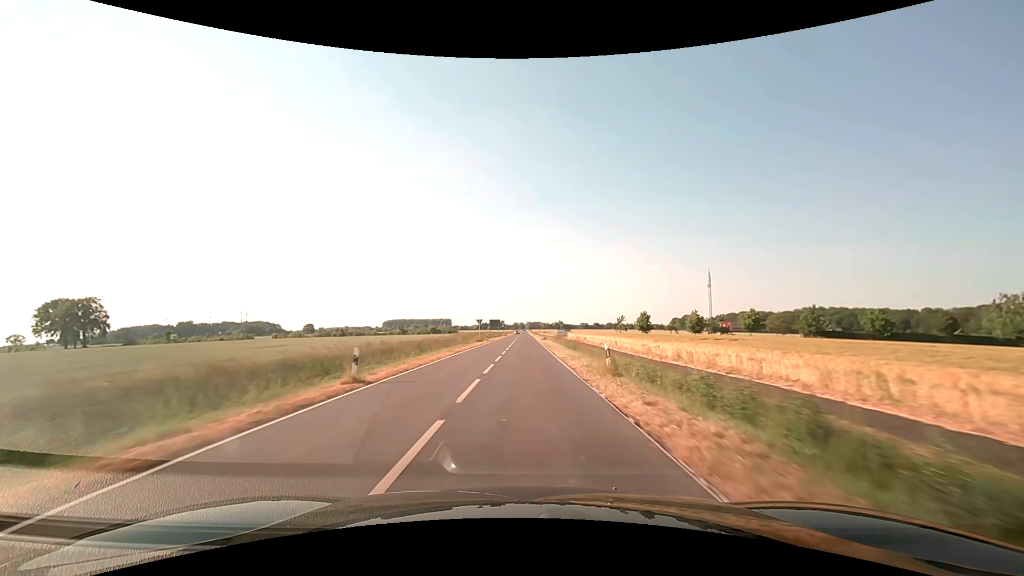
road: secondary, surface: asphalt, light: Day
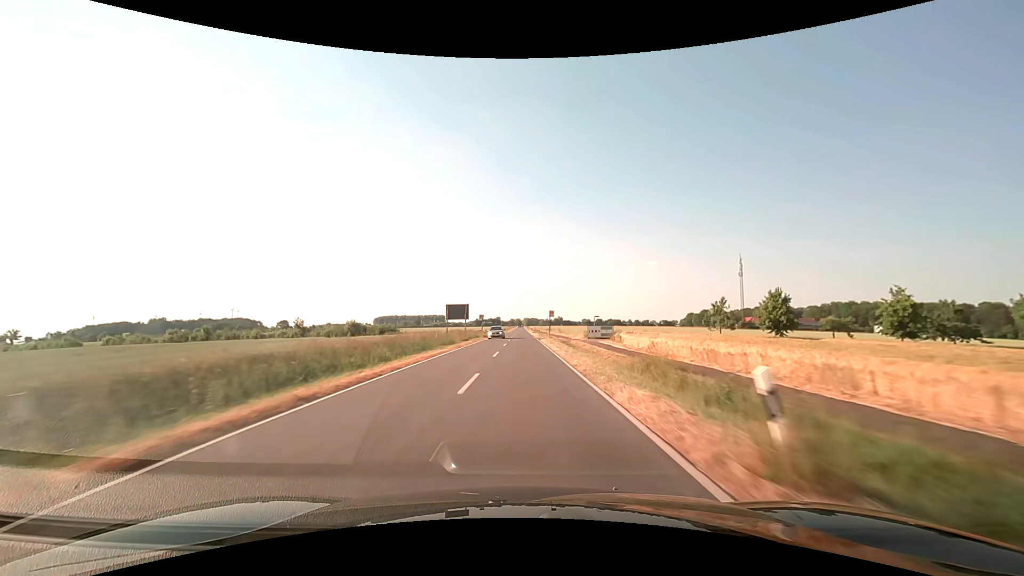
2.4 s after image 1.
(0.0, +60.2) m; 0°
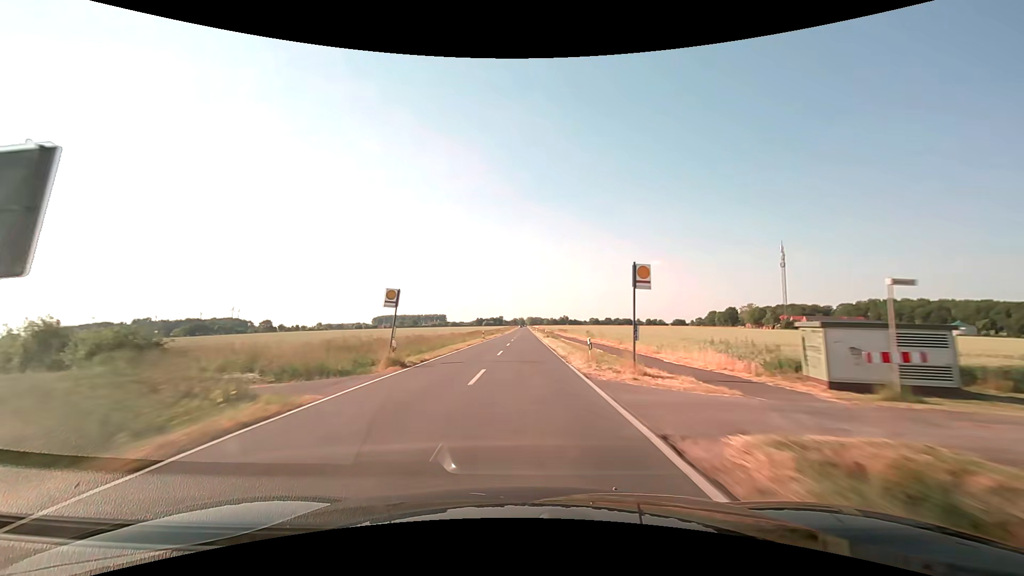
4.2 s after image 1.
(-0.1, +46.8) m; 0°
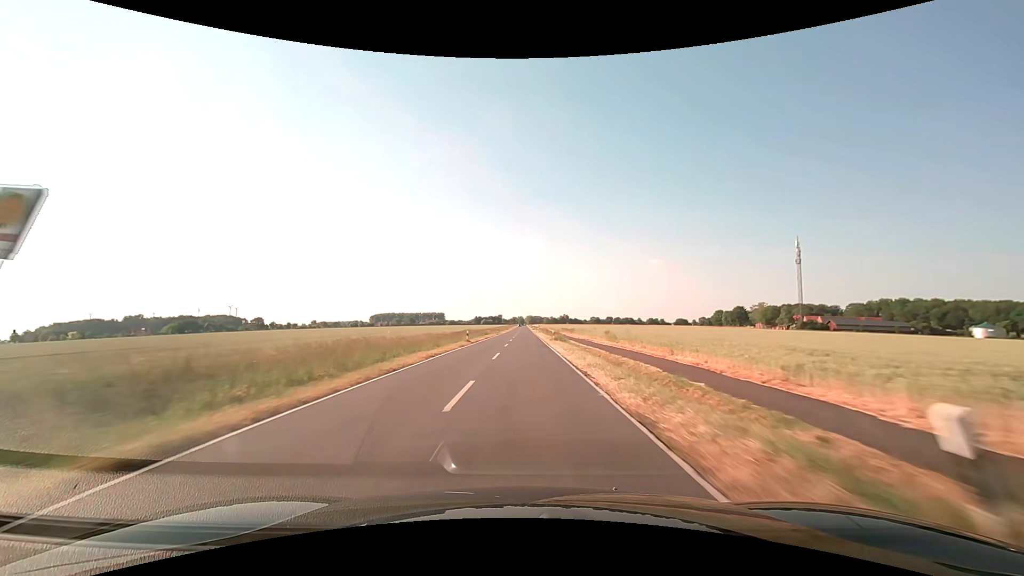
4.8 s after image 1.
(0.0, +15.7) m; 0°
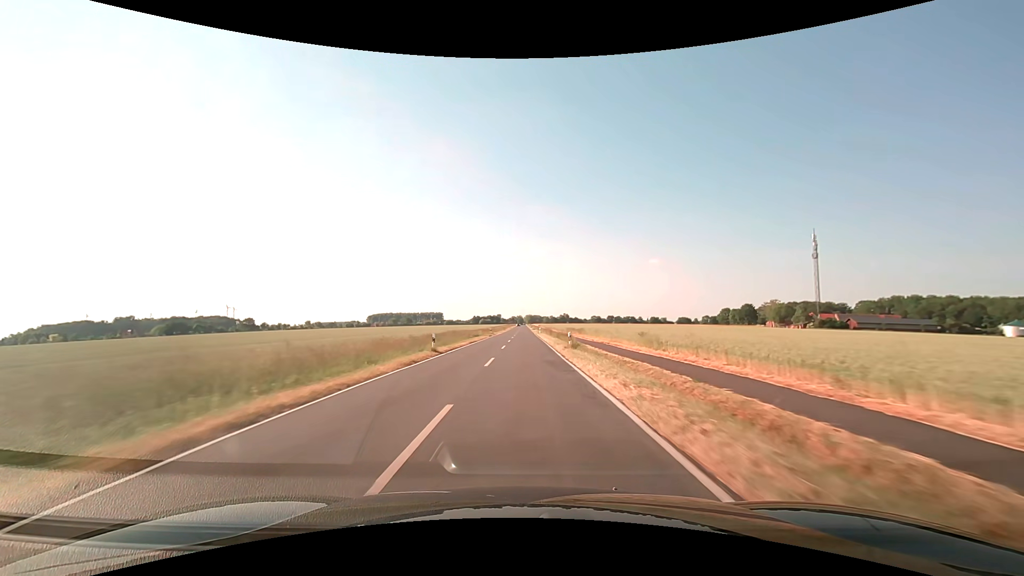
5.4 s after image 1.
(0.0, +15.7) m; 0°
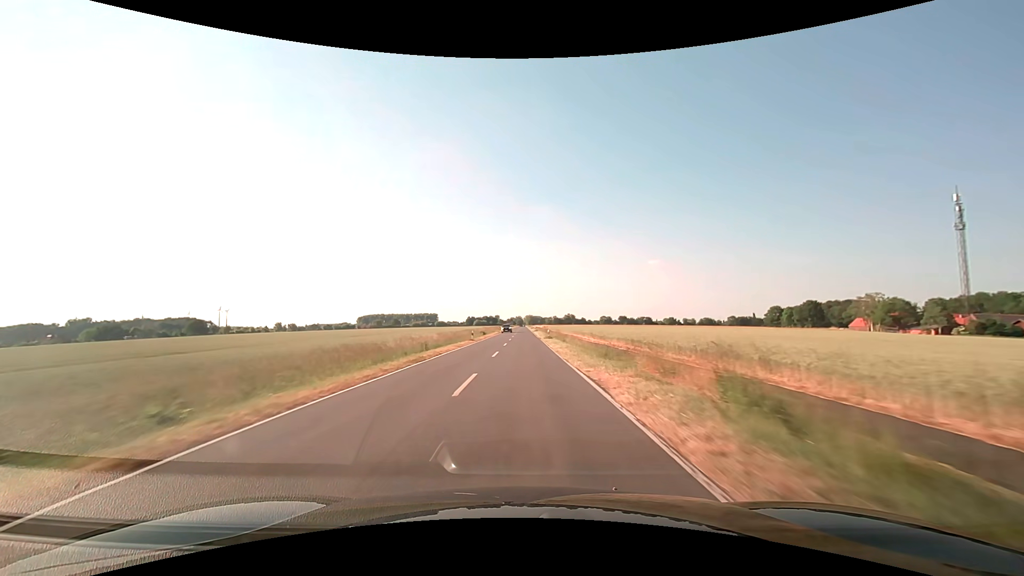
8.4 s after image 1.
(+0.1, +79.0) m; 0°
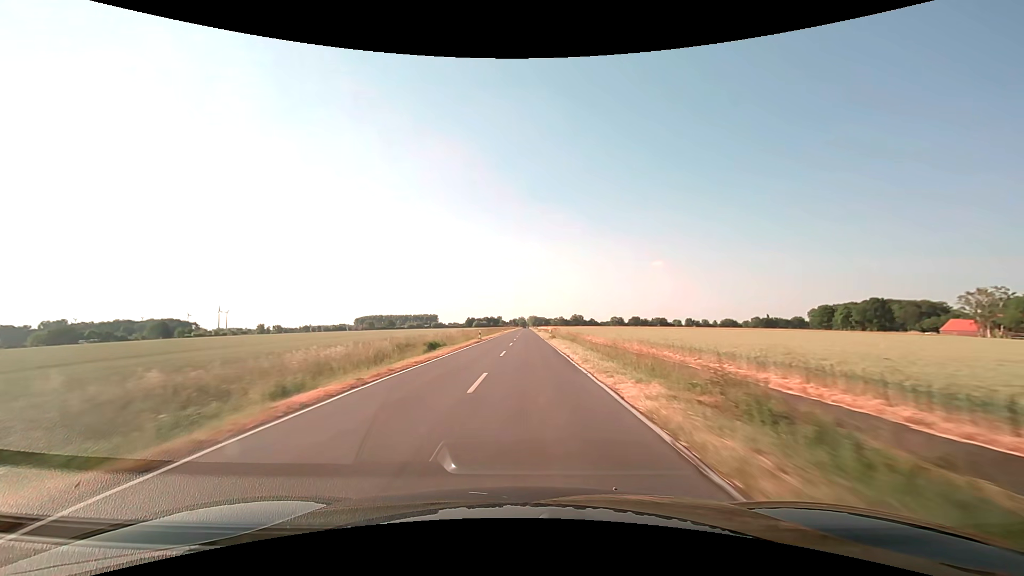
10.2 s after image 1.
(-0.2, +47.5) m; 0°
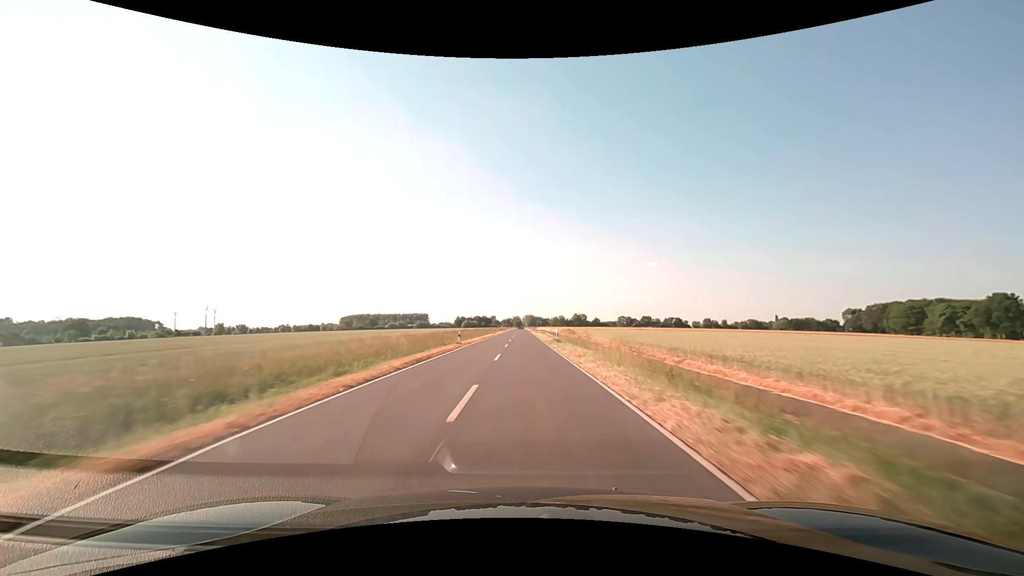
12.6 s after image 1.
(+0.2, +63.4) m; +1°
(0, +10) (0, +20) (0, +30) (0, +40) (0, +50) (0, +60) (0, +70) (0, +80) (0, +90) (0, +100) m
